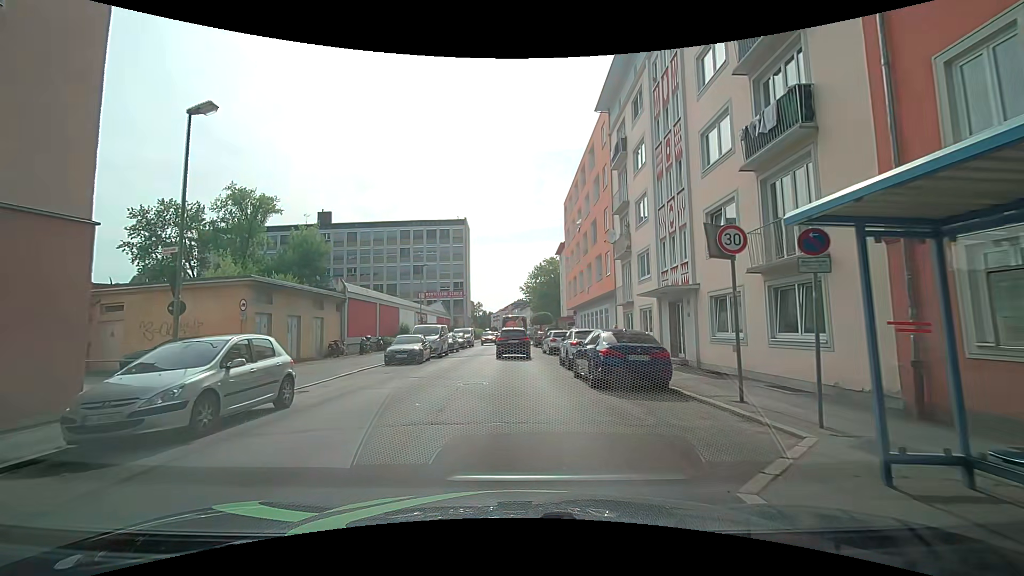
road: tertiary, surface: asphalt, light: Day
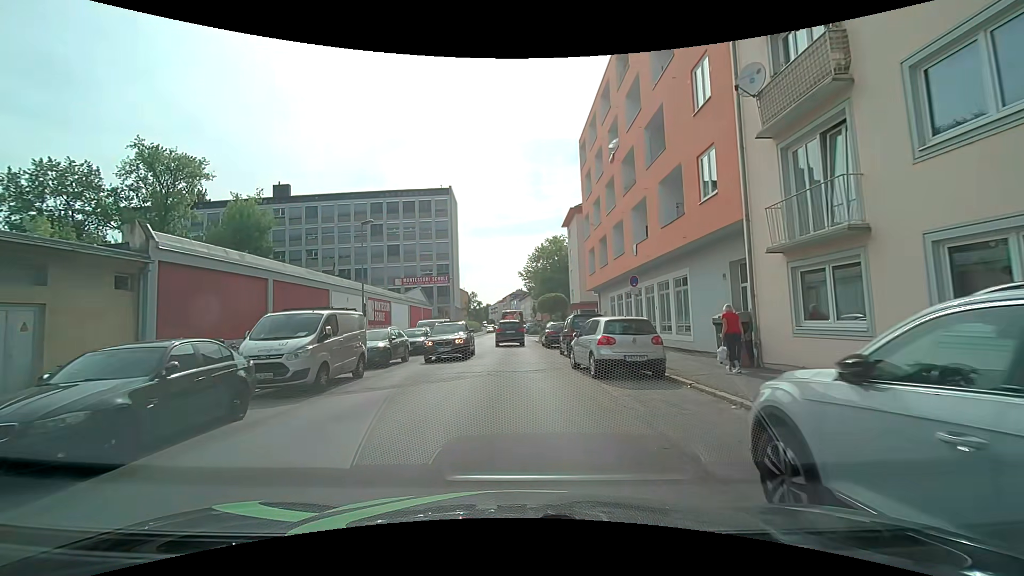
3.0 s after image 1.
(+0.3, +18.1) m; +2°
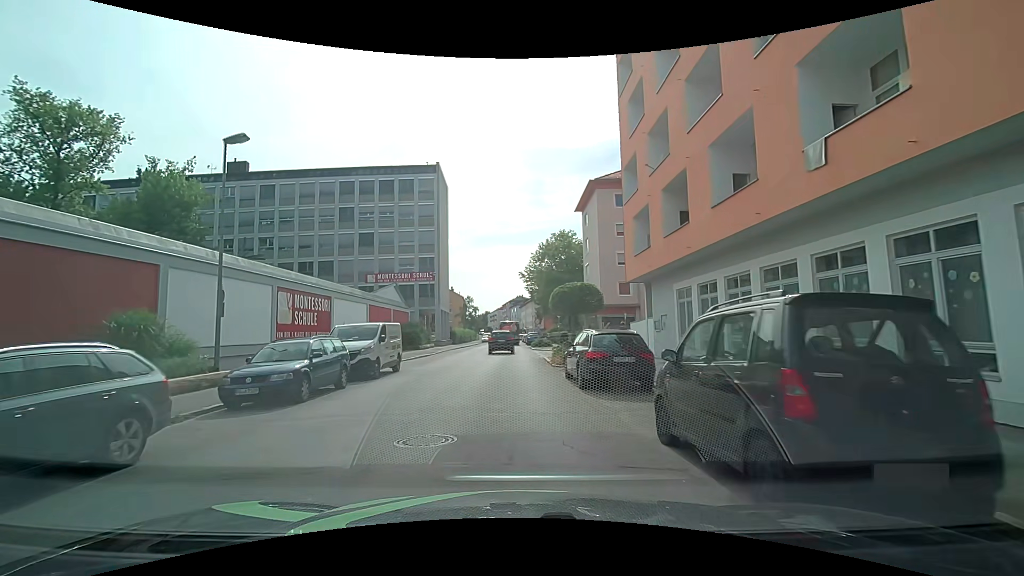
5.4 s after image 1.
(-0.2, +15.2) m; -2°
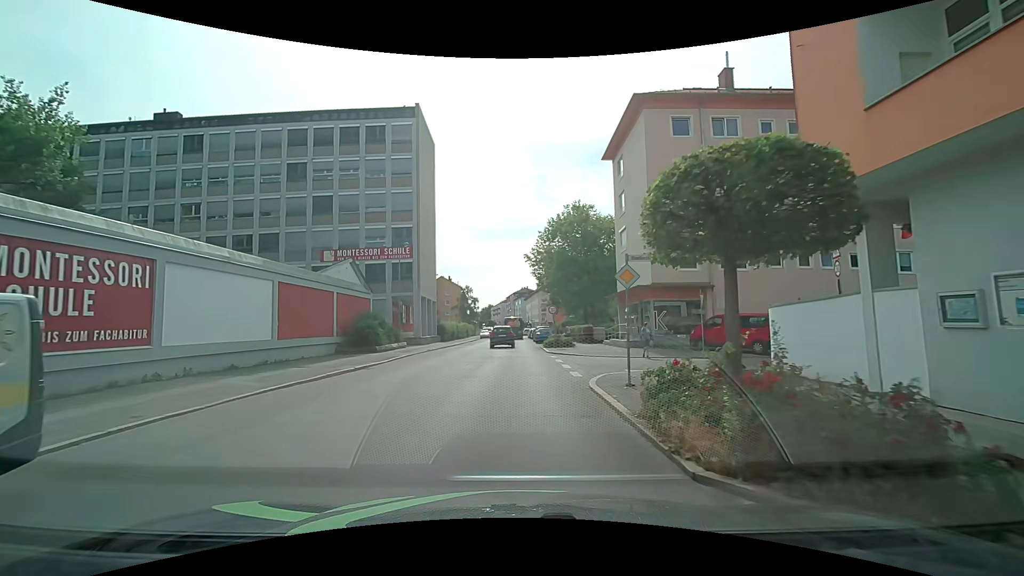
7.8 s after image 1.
(+0.1, +16.1) m; 0°
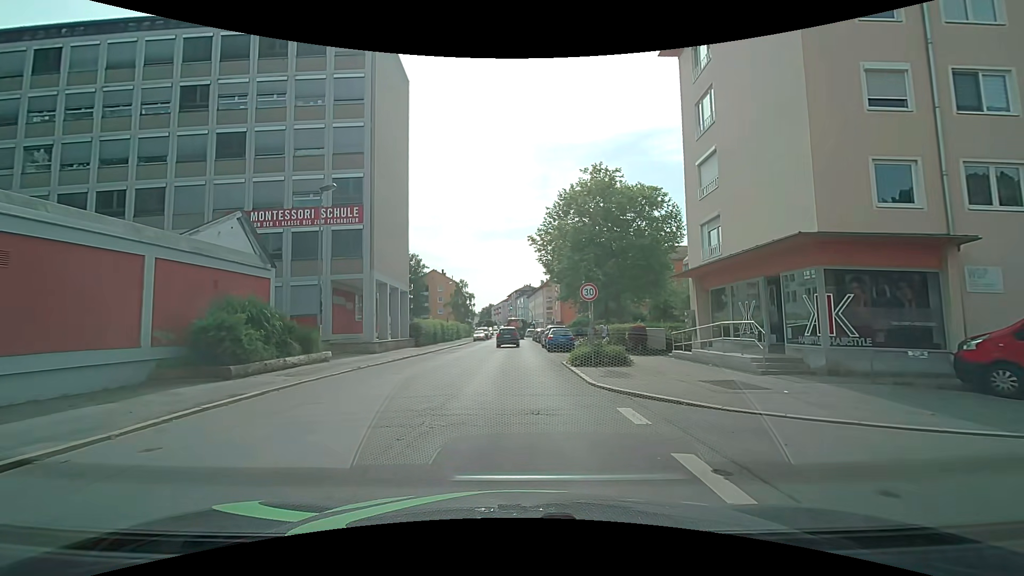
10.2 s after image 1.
(+0.1, +16.4) m; 0°
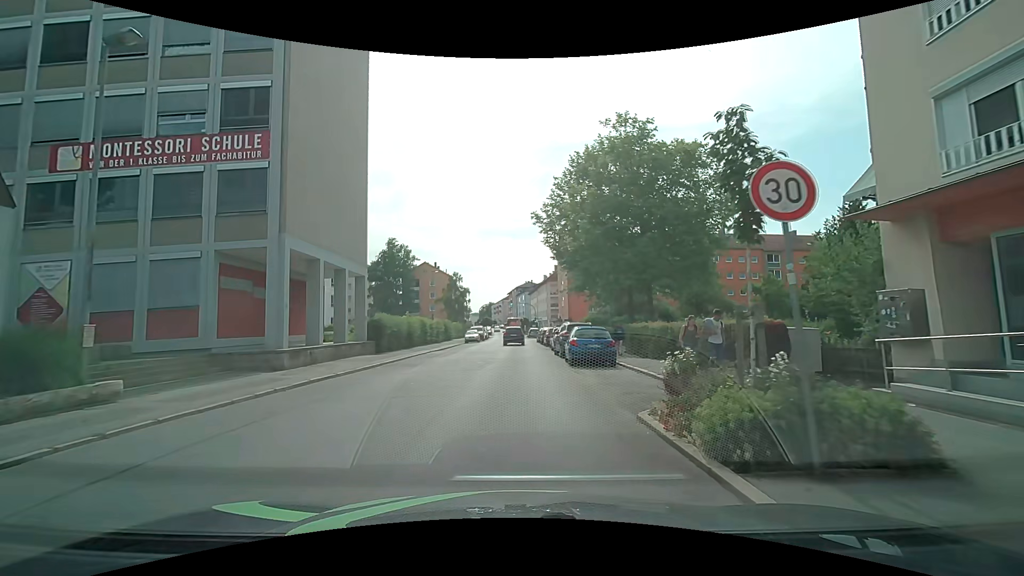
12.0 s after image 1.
(+0.1, +12.6) m; +1°
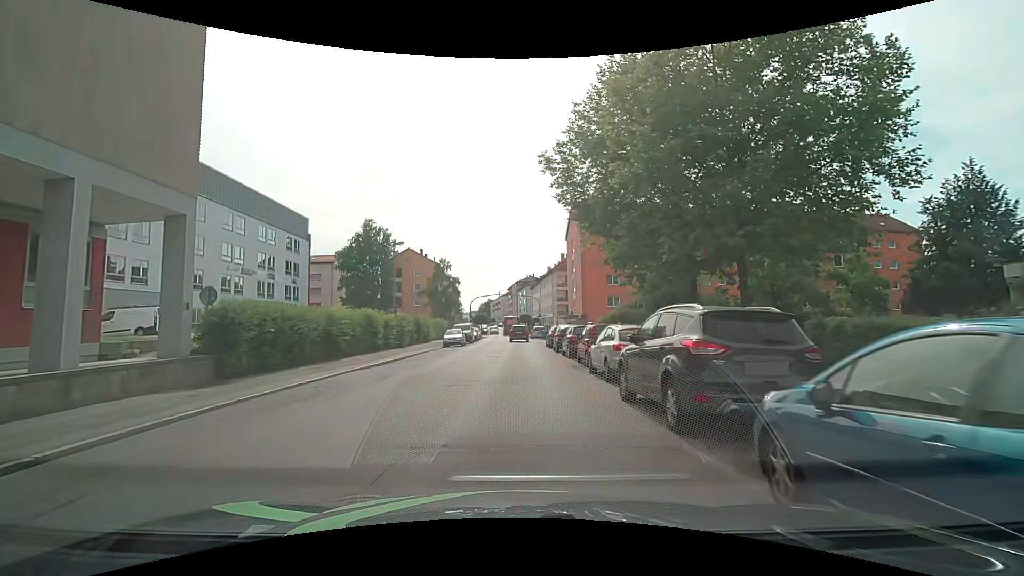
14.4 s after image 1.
(-0.2, +17.1) m; -1°
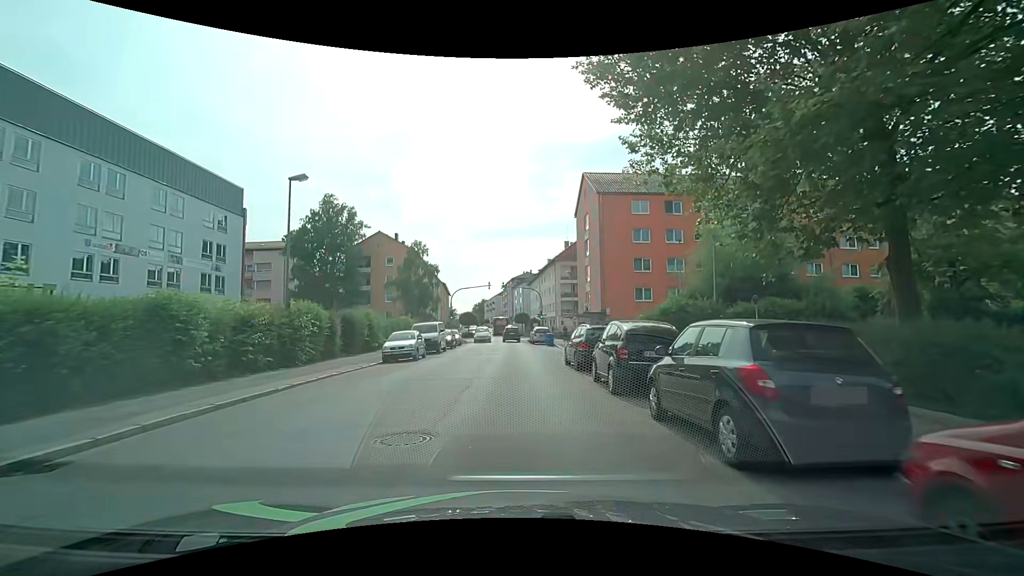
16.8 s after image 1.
(+0.1, +17.3) m; 0°
(0, +10) (0, +20) (0, +30) (0, +40) (0, +50) (0, +60) (-1, +70) (-1, +80) (-2, +90) (-2, +100) m
